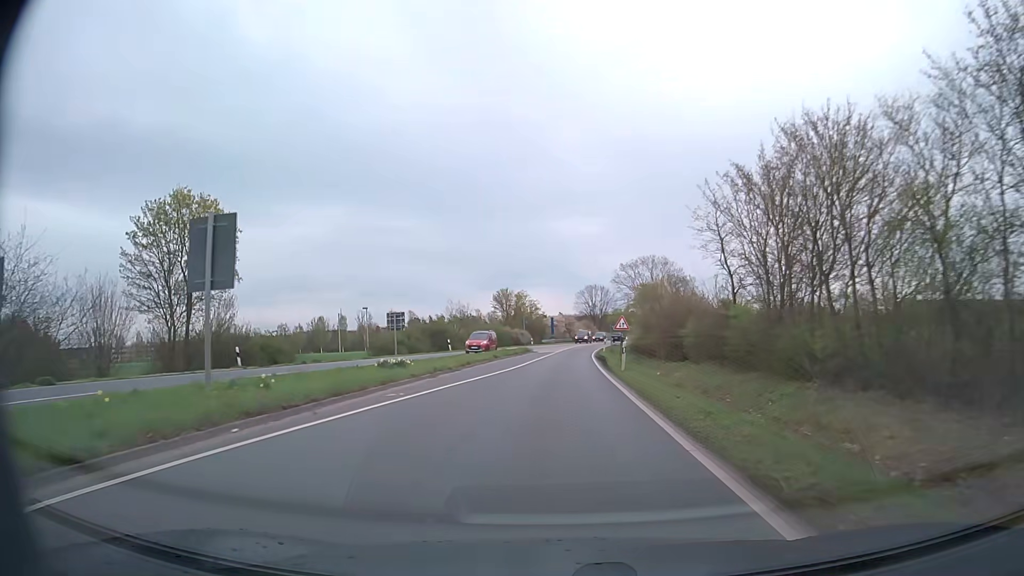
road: primary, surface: asphalt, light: Day
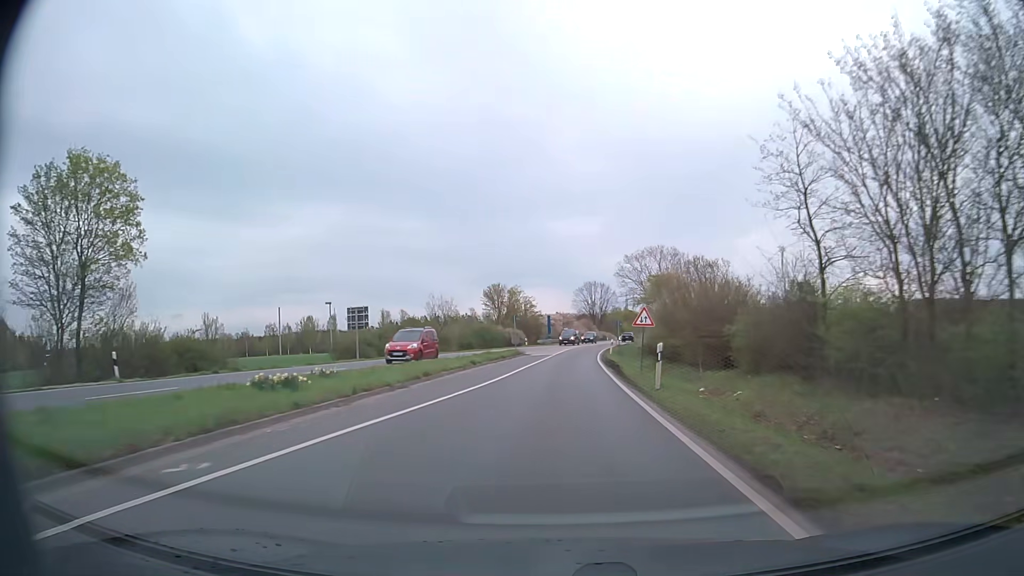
(0.0, +9.7) m; +1°
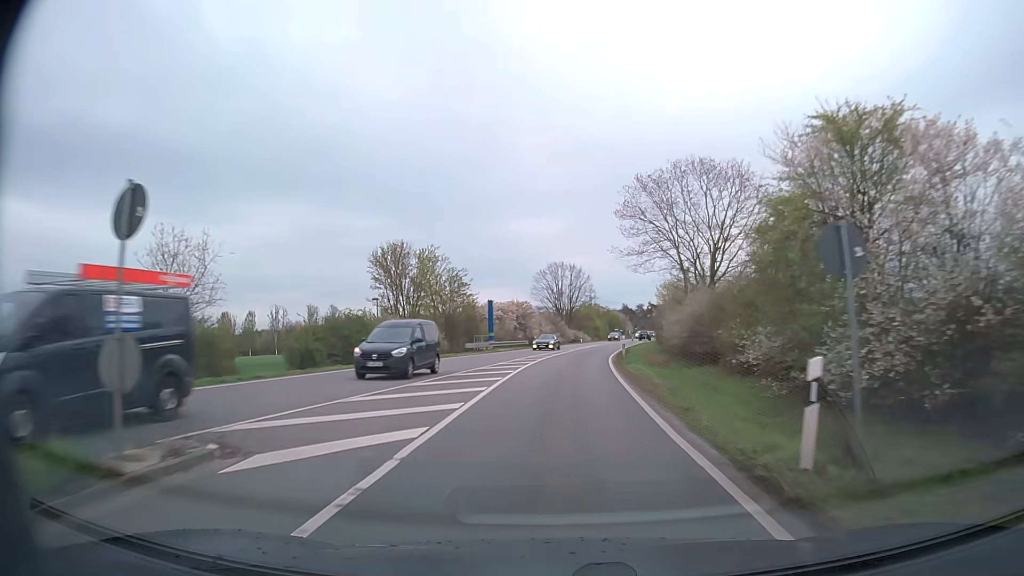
(+0.9, +41.8) m; +3°
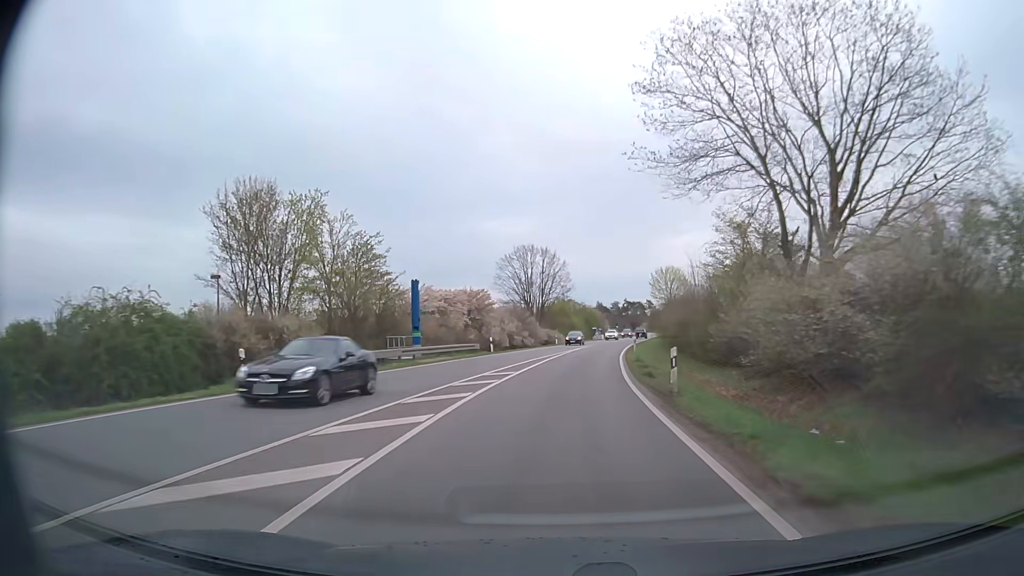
(+0.4, +21.6) m; +2°
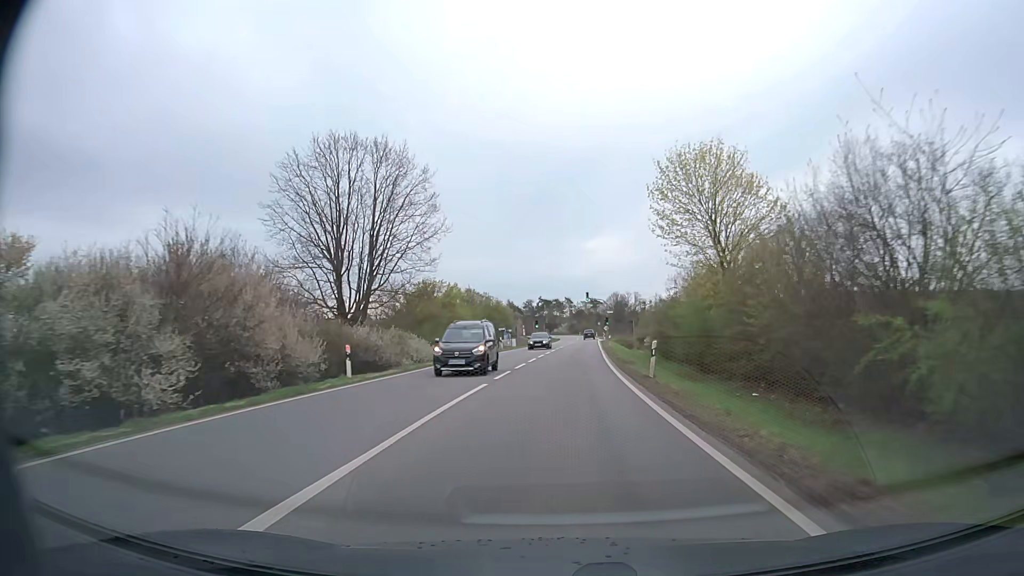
(+3.8, +54.4) m; +8°
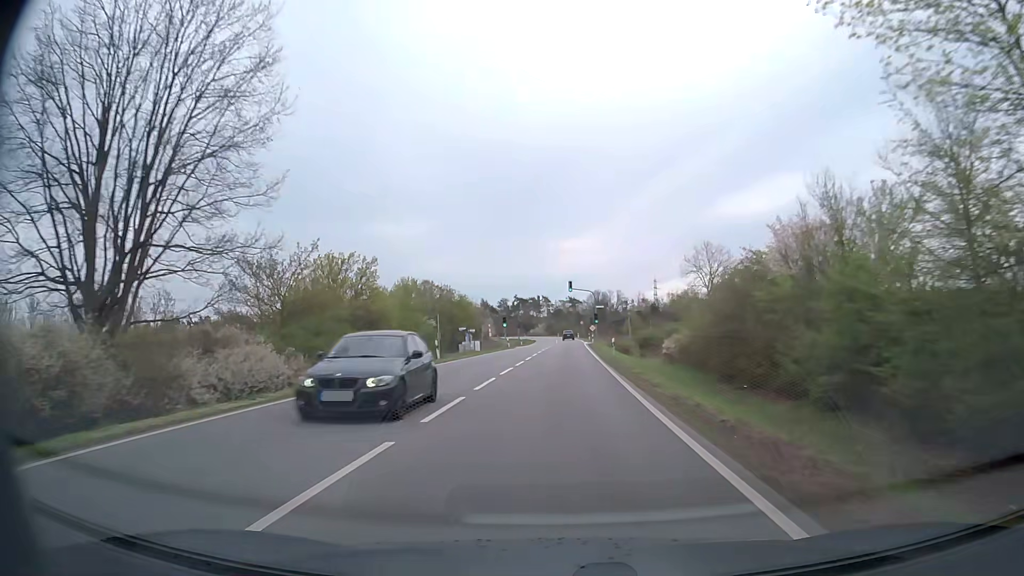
(+0.4, +21.8) m; +2°
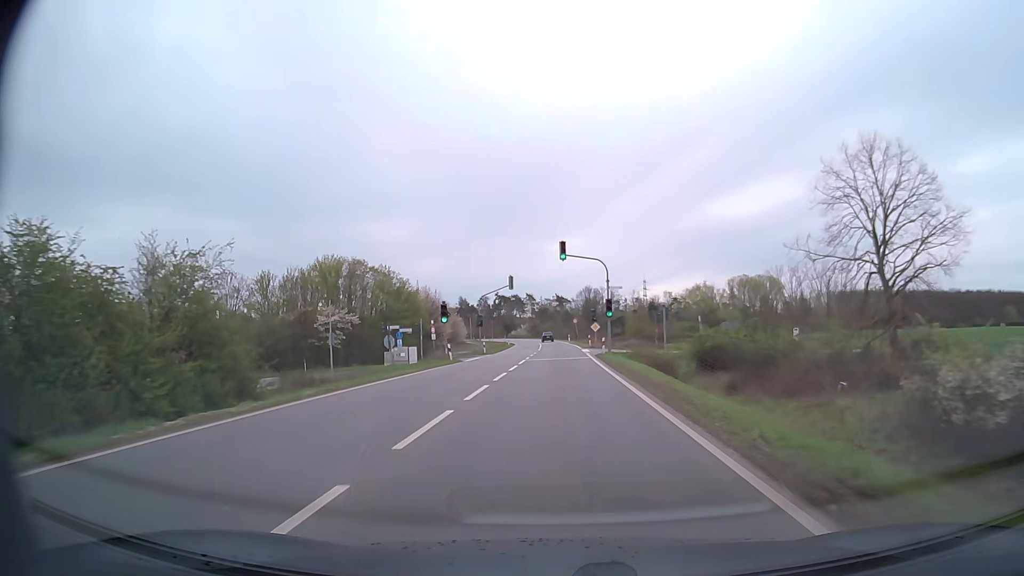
(+0.4, +32.8) m; +1°
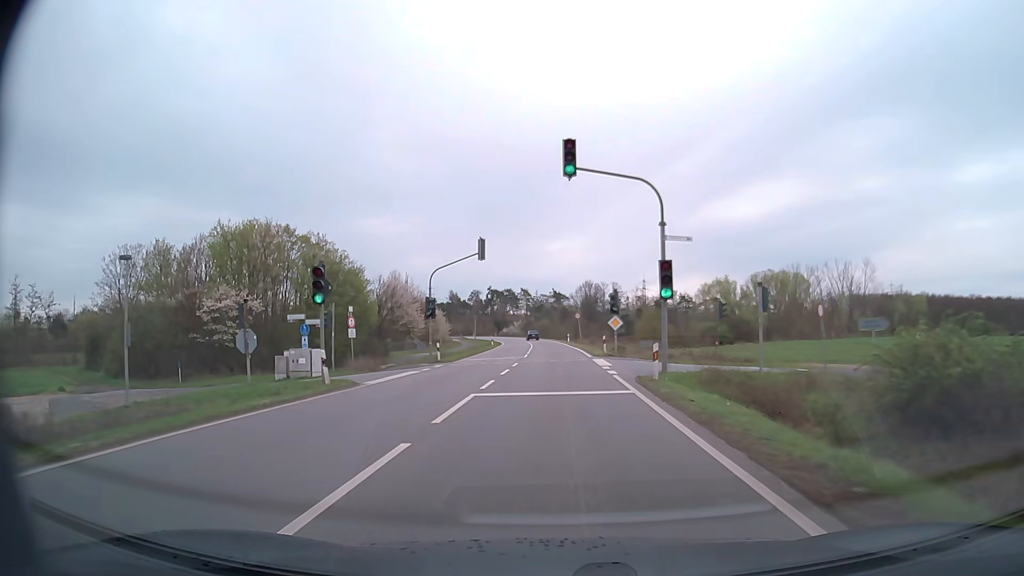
(+0.1, +21.8) m; 0°
